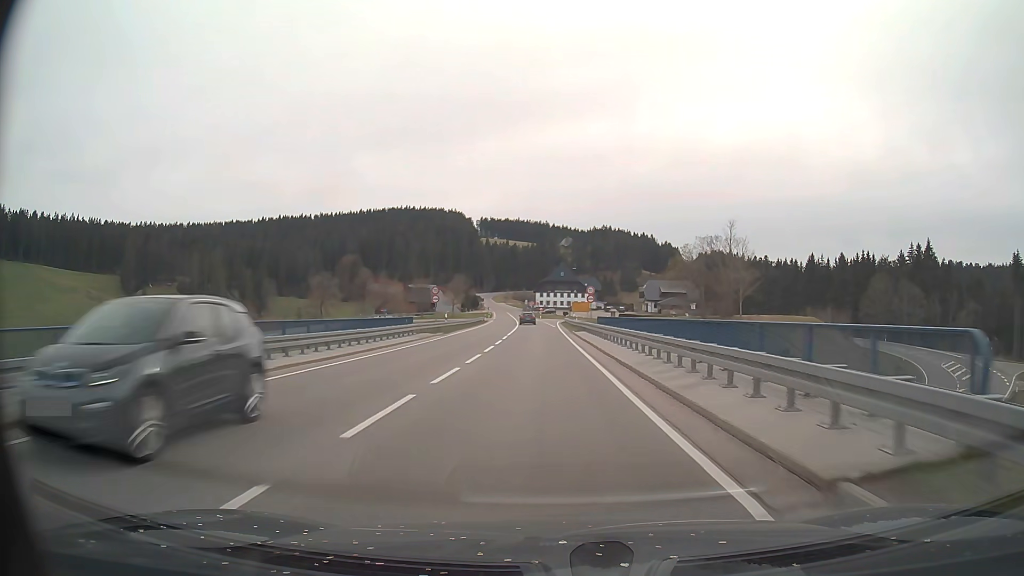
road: primary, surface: asphalt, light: Day
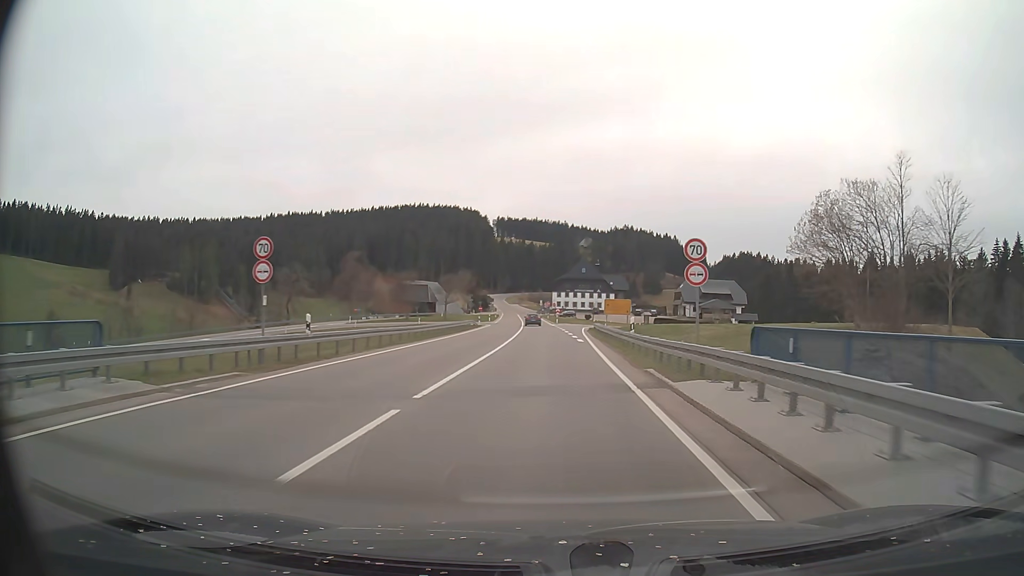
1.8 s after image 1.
(-0.4, +32.0) m; -1°
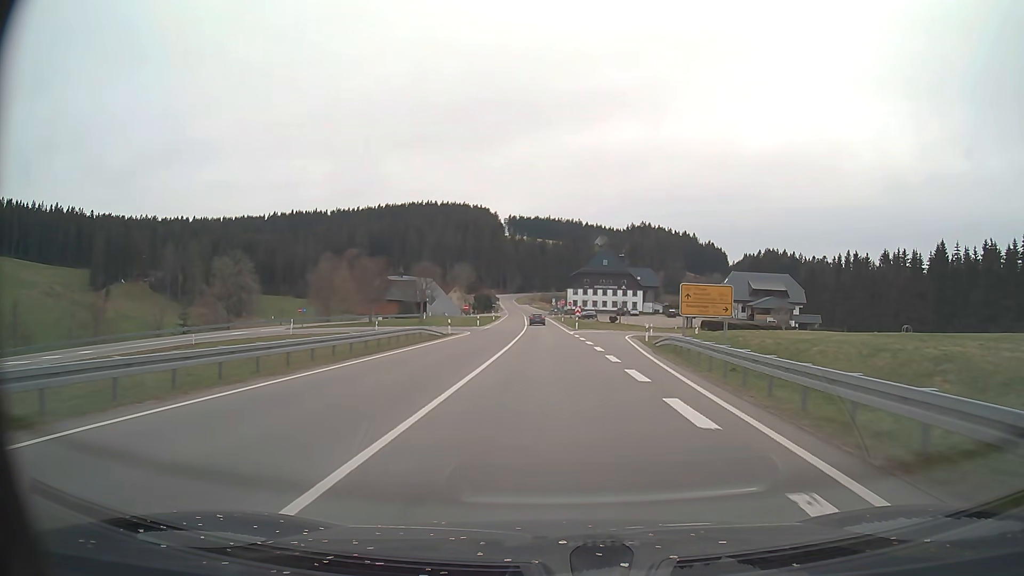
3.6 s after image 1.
(-0.4, +31.8) m; -1°
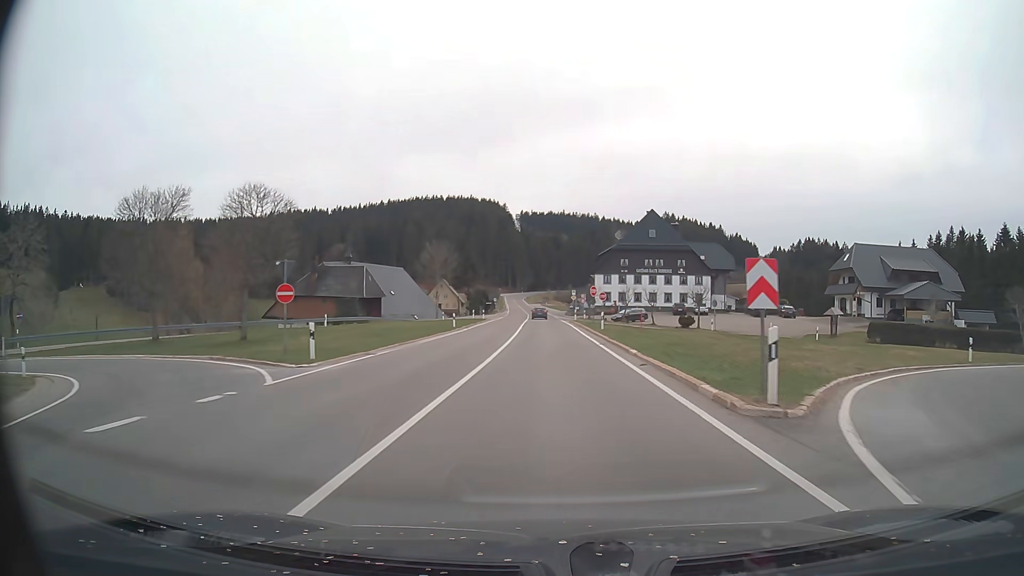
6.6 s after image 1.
(-0.6, +52.8) m; -1°
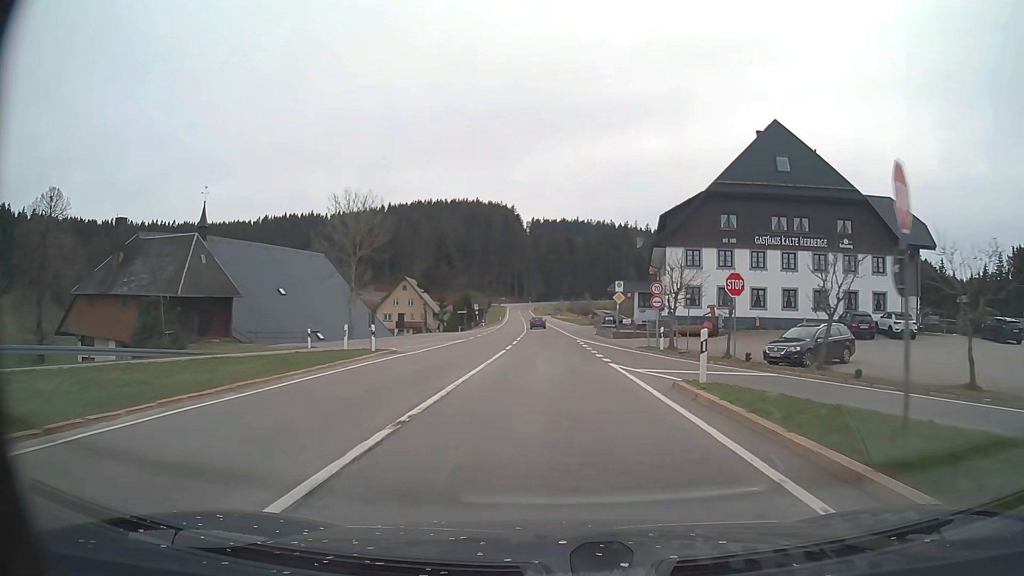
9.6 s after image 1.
(-0.4, +52.6) m; -1°
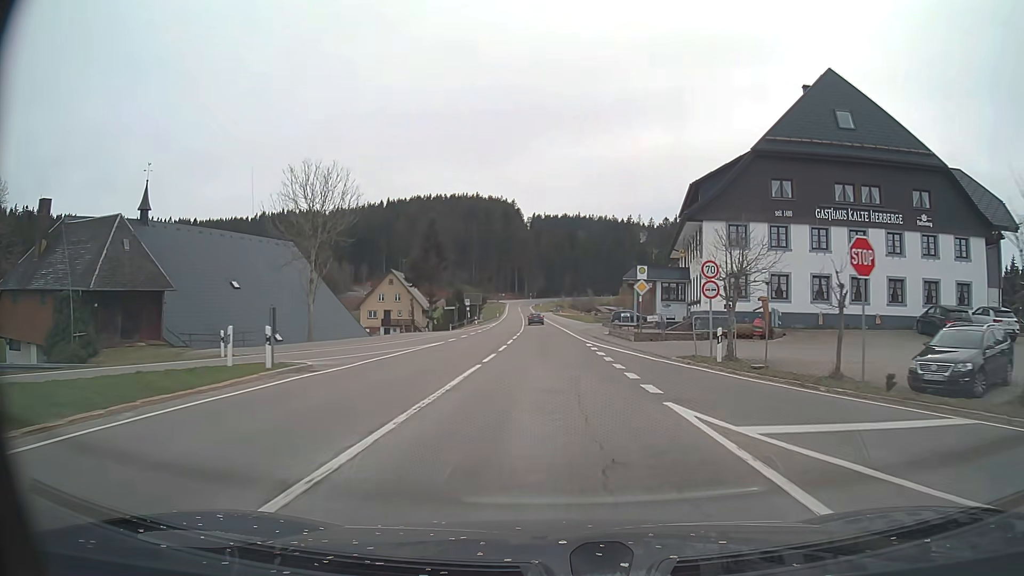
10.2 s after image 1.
(0.0, +10.5) m; 0°
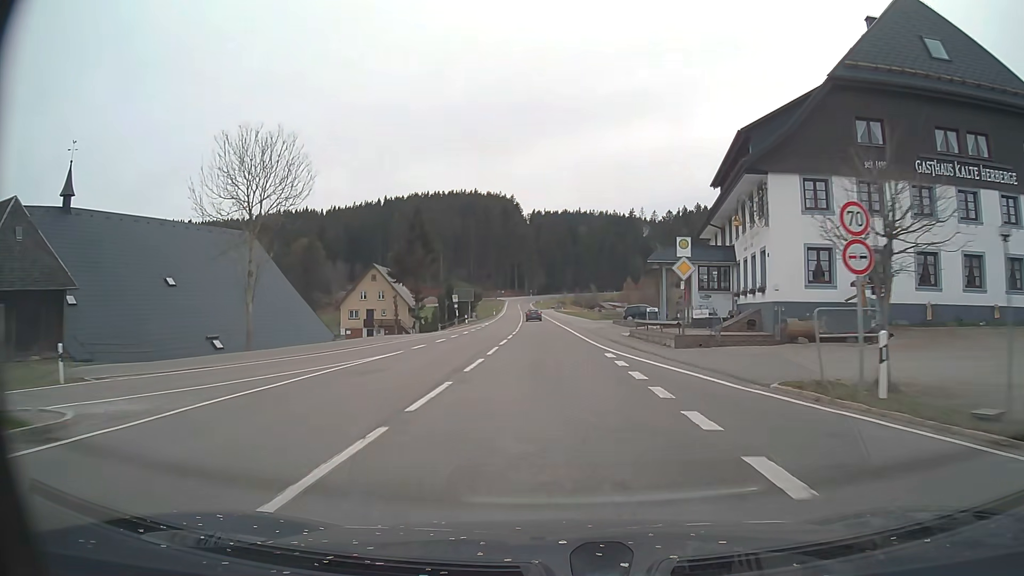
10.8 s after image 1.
(0.0, +10.5) m; 0°
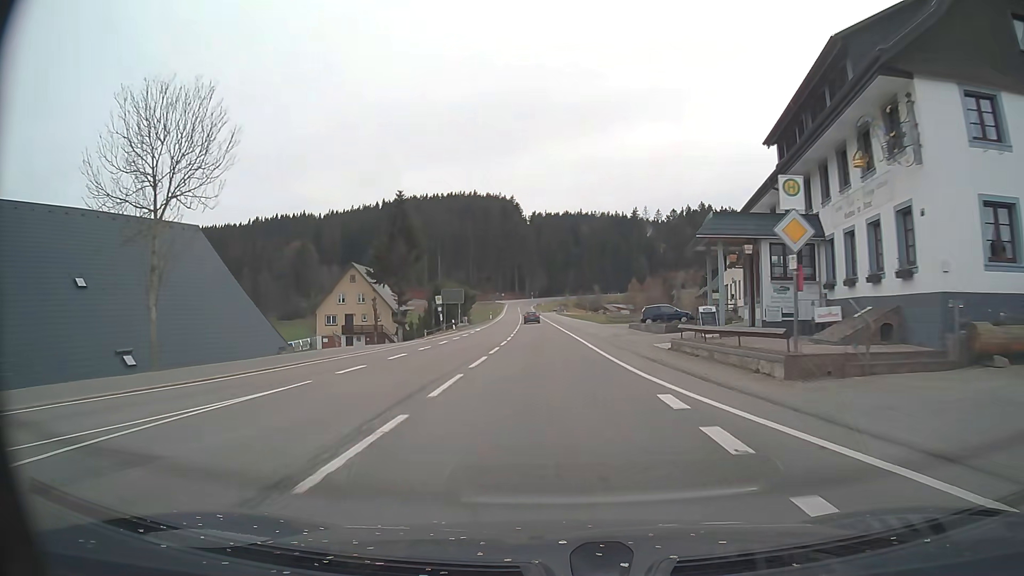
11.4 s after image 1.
(0.0, +10.5) m; -1°
(0, +10) (0, +20) (0, +30) (0, +40) (-1, +50) (-1, +60) (-1, +70) (-2, +80) (-2, +90) (-3, +100) m
